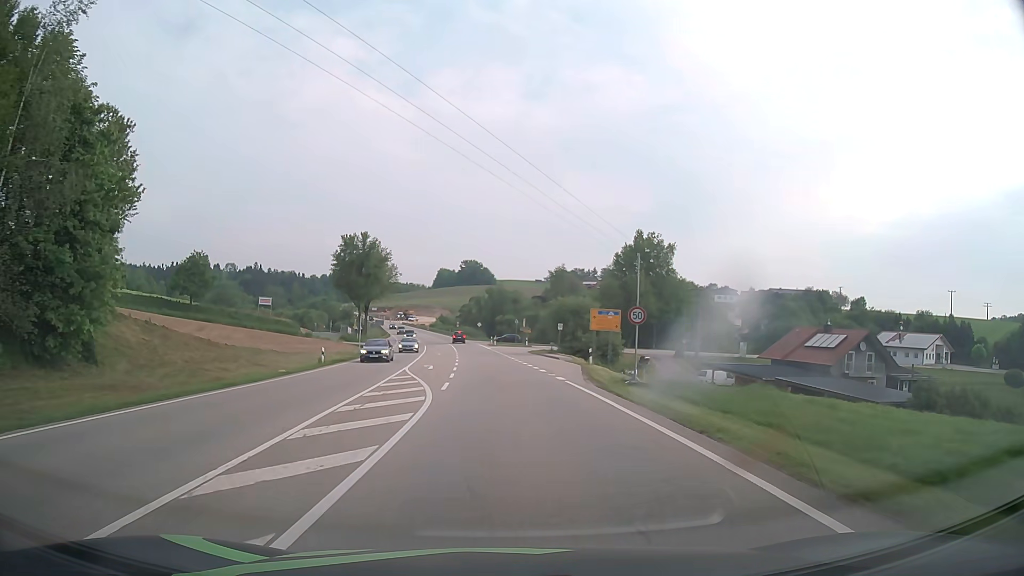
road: primary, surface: asphalt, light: Day
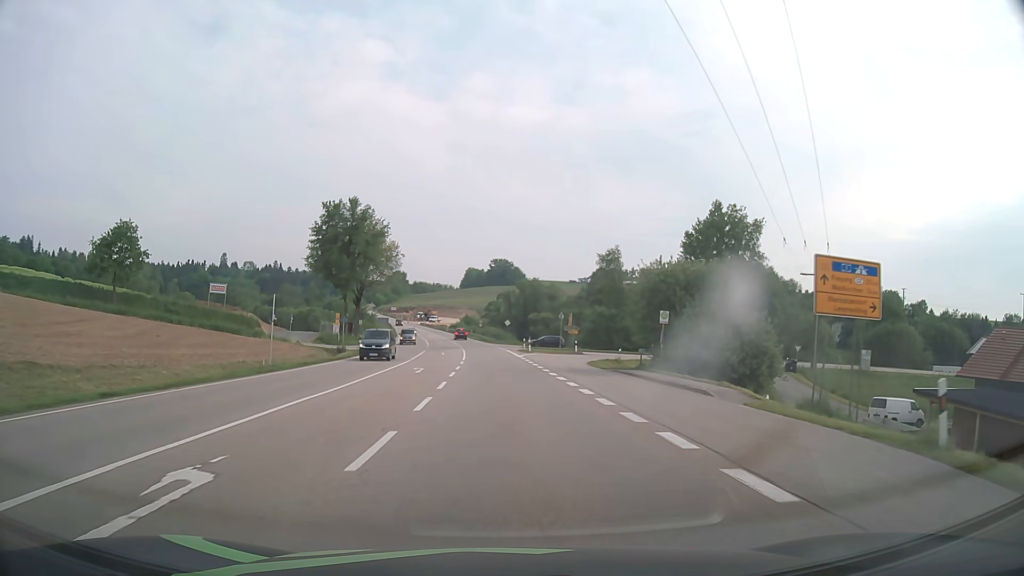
(-0.7, +30.5) m; -3°
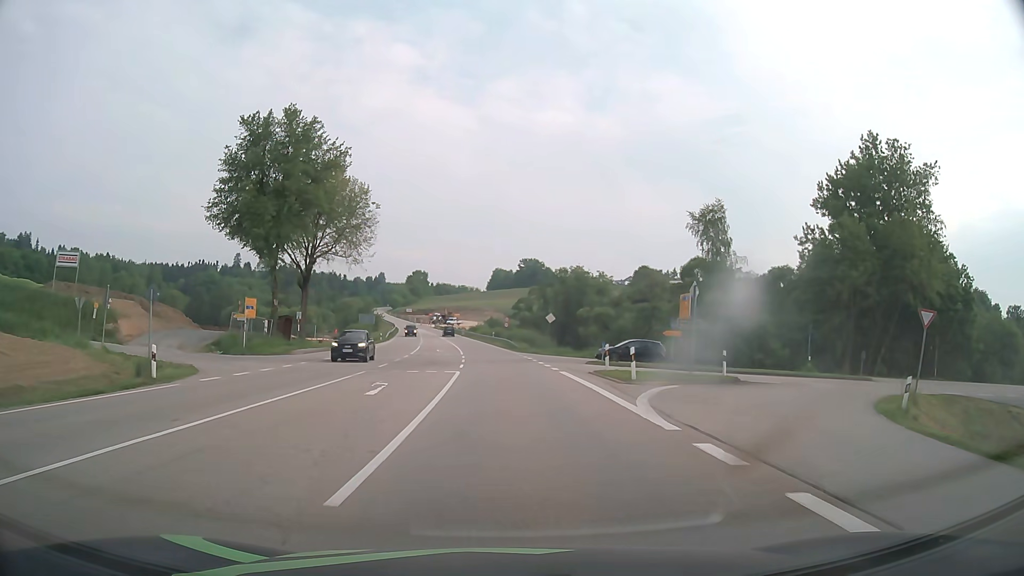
(-0.8, +37.1) m; -2°
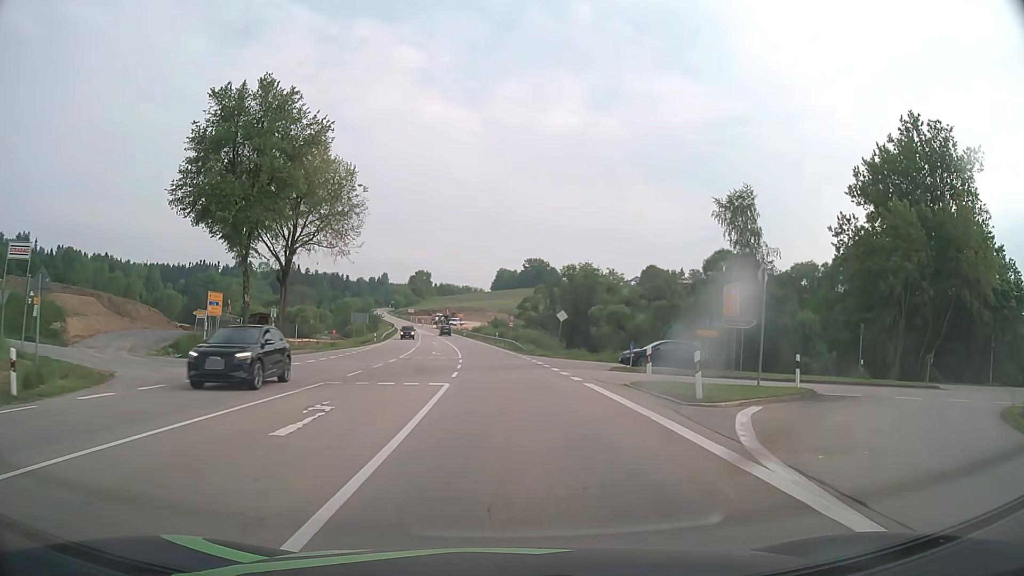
(0.0, +6.8) m; 0°
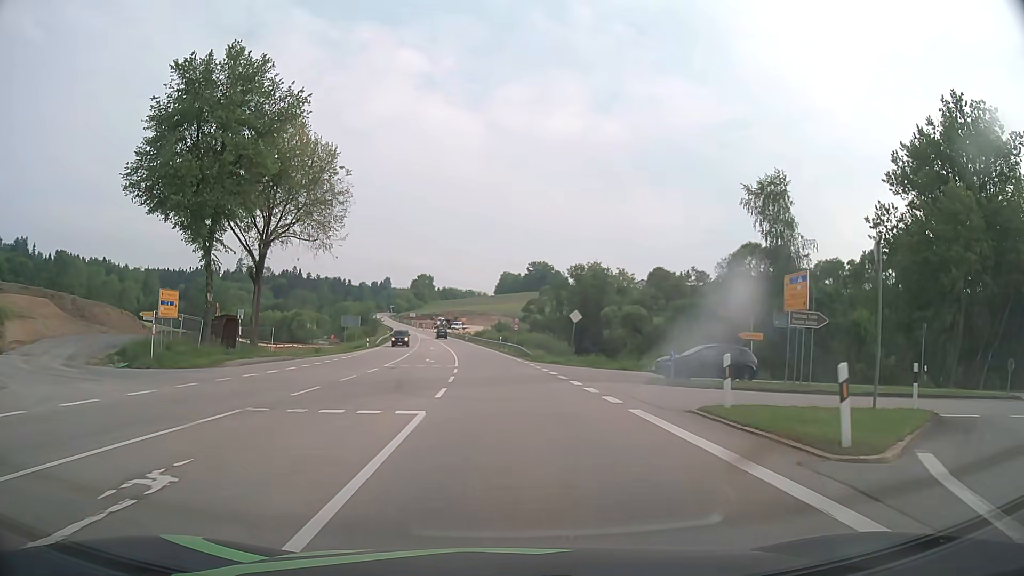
(0.0, +6.5) m; 0°
